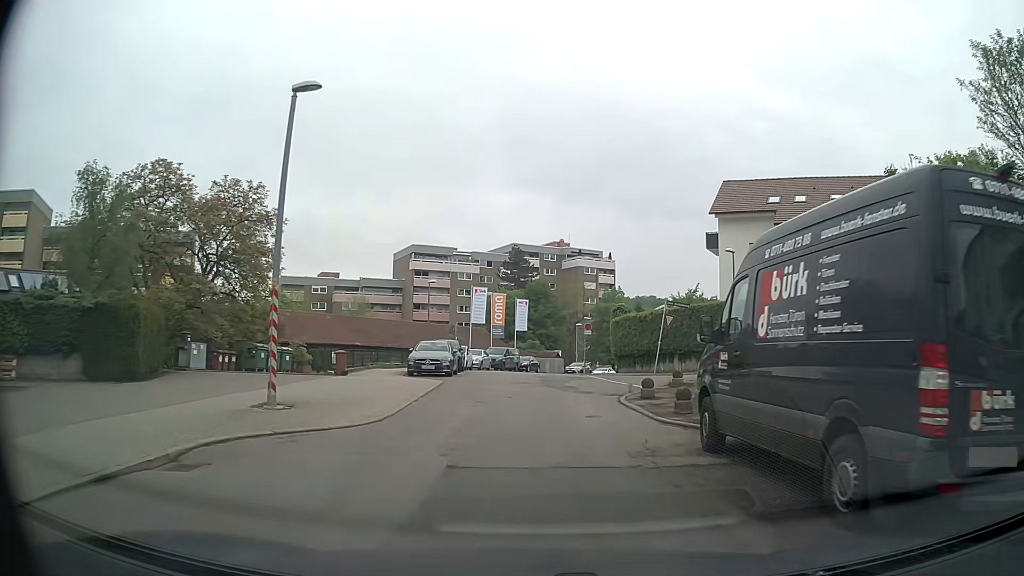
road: residential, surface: asphalt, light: Day
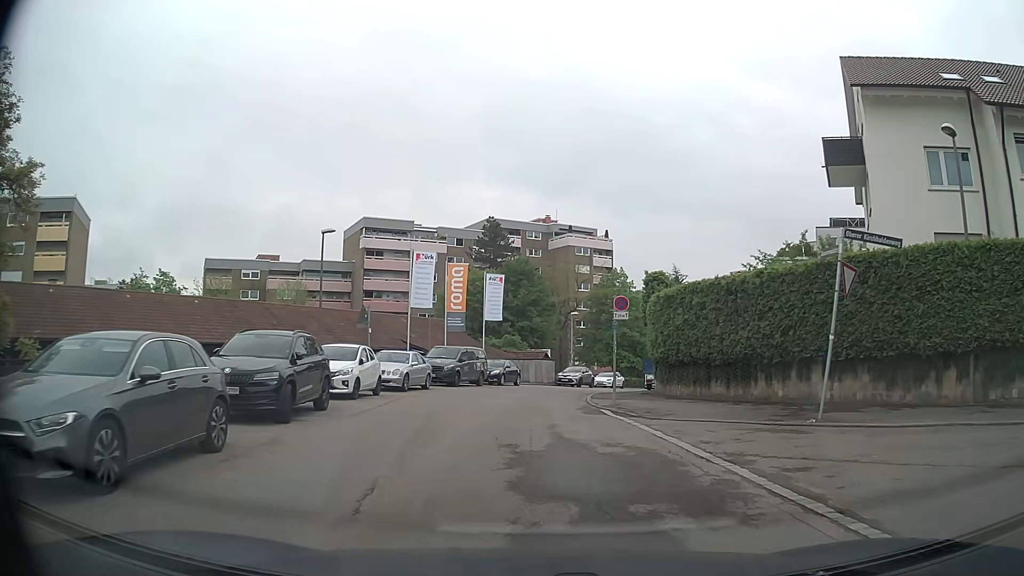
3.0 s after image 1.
(+0.3, +21.6) m; +1°
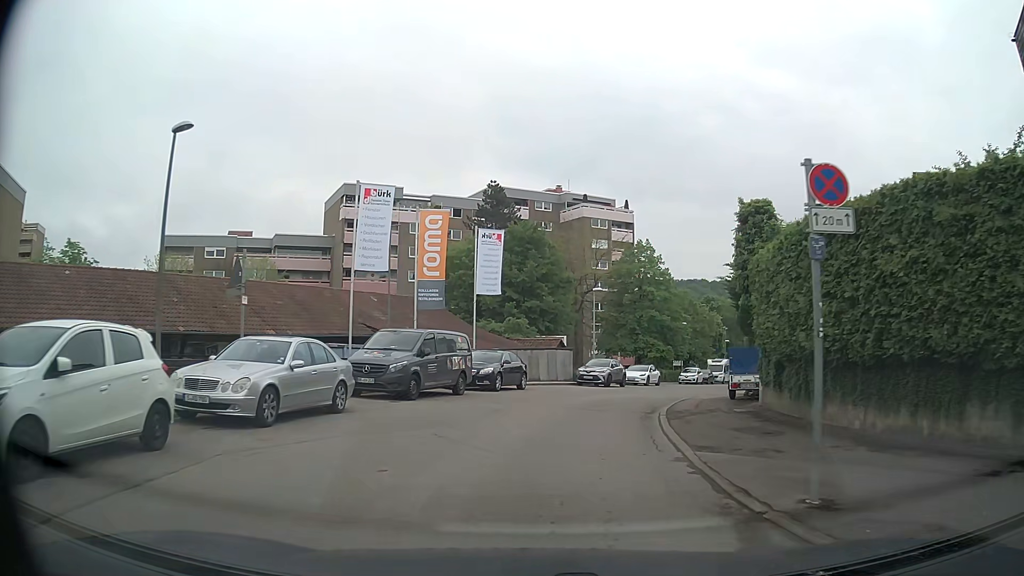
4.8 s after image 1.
(0.0, +13.1) m; 0°
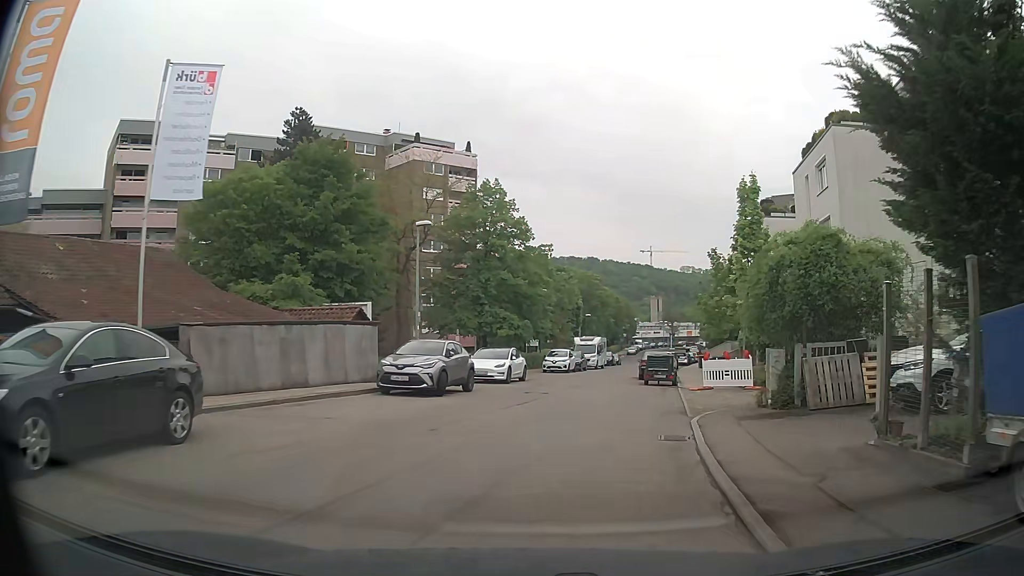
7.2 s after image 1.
(+1.7, +17.9) m; +14°
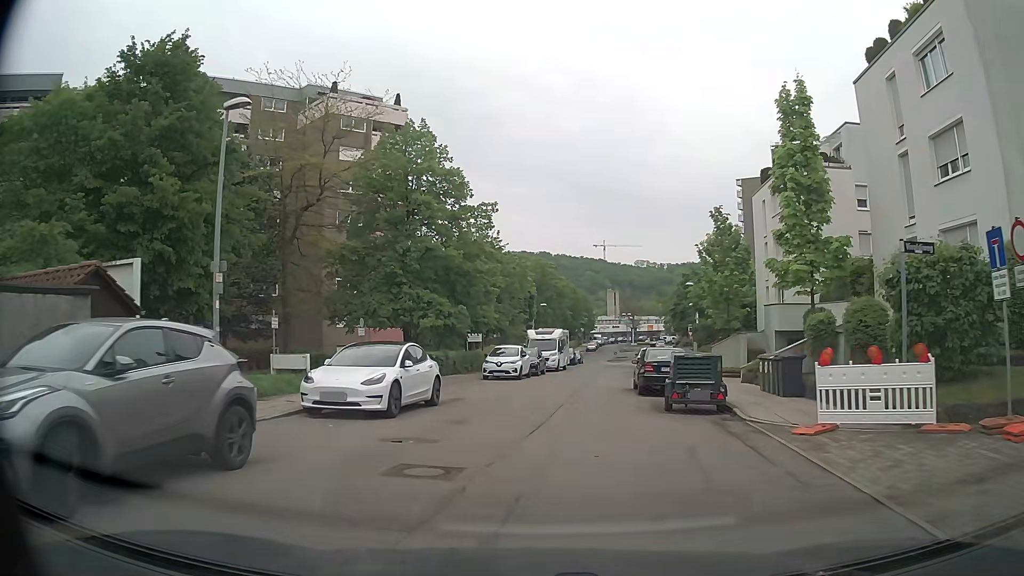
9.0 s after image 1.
(+0.5, +13.8) m; +3°
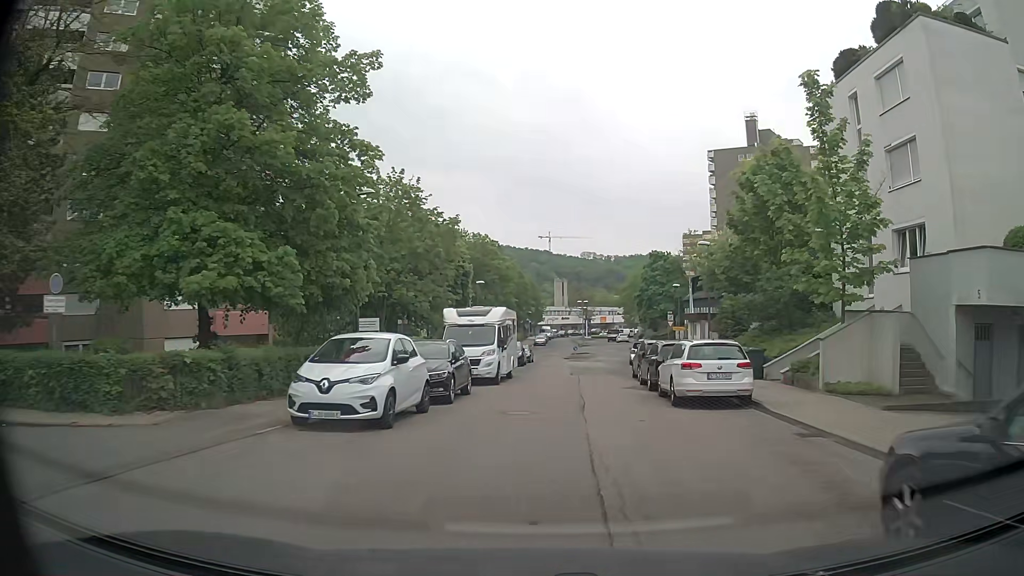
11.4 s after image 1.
(+1.0, +19.3) m; +6°
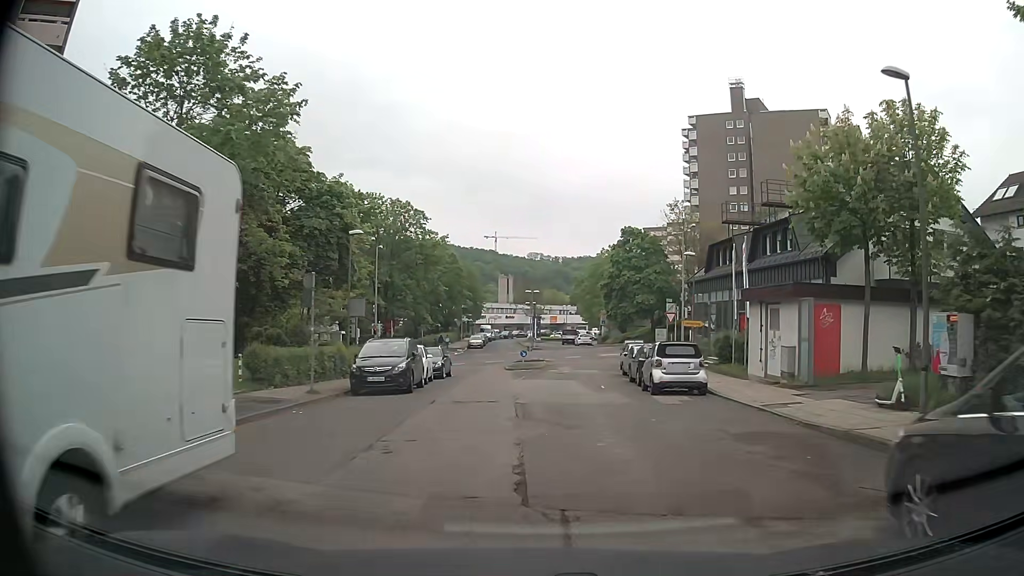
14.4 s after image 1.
(+0.9, +24.1) m; +4°
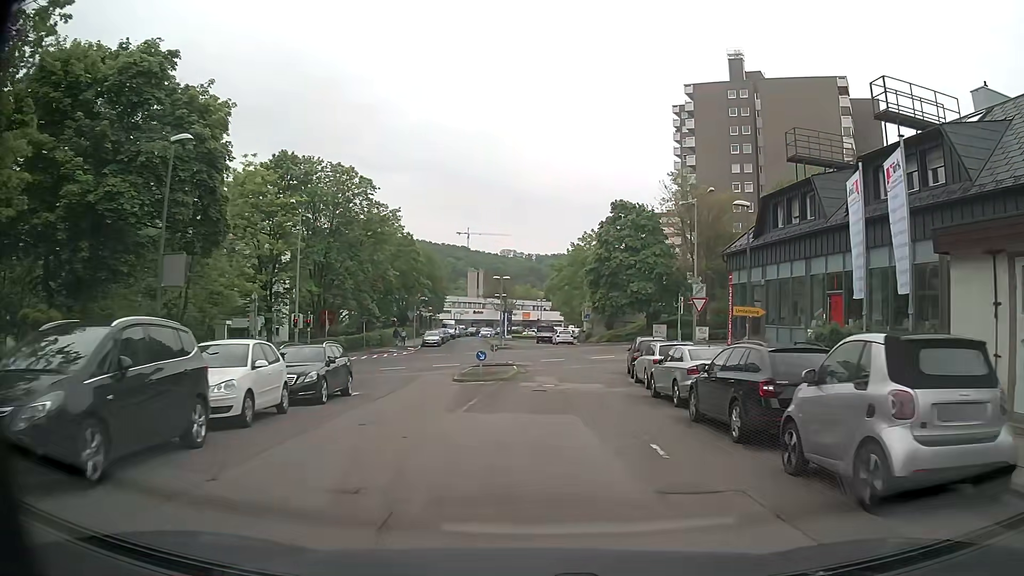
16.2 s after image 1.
(+0.2, +14.2) m; +2°
